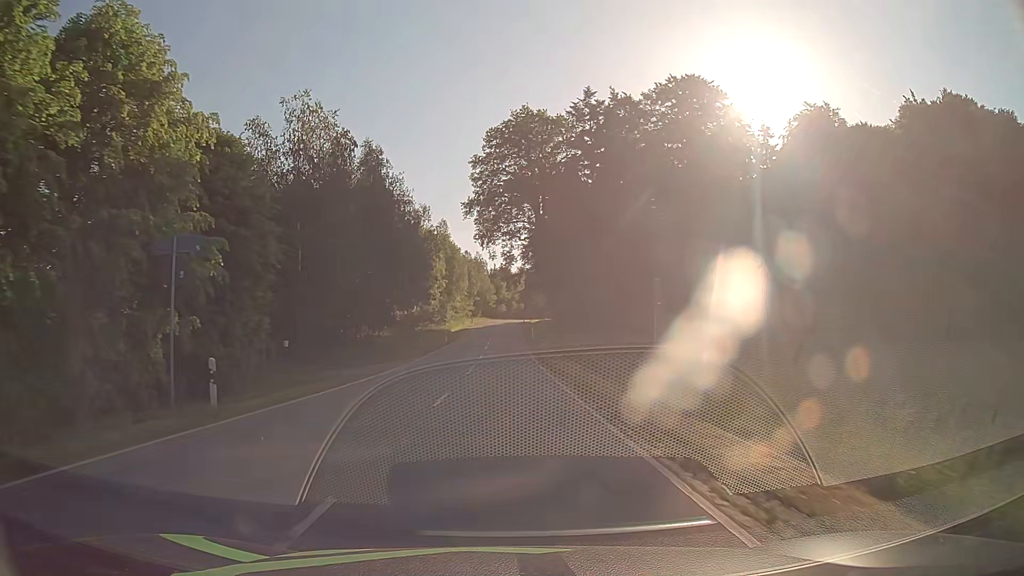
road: tertiary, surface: asphalt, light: Day
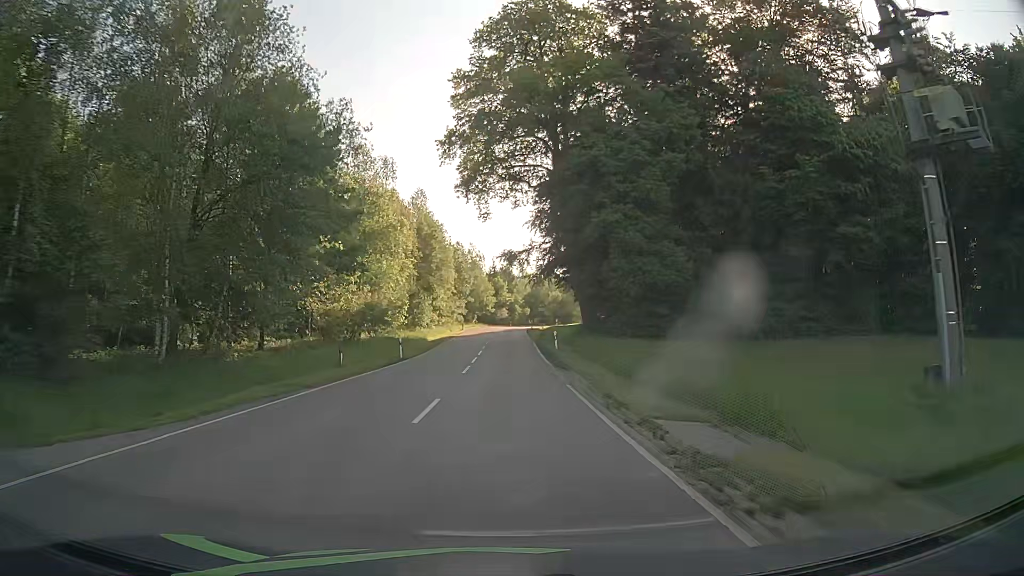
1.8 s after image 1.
(-0.1, +27.3) m; 0°
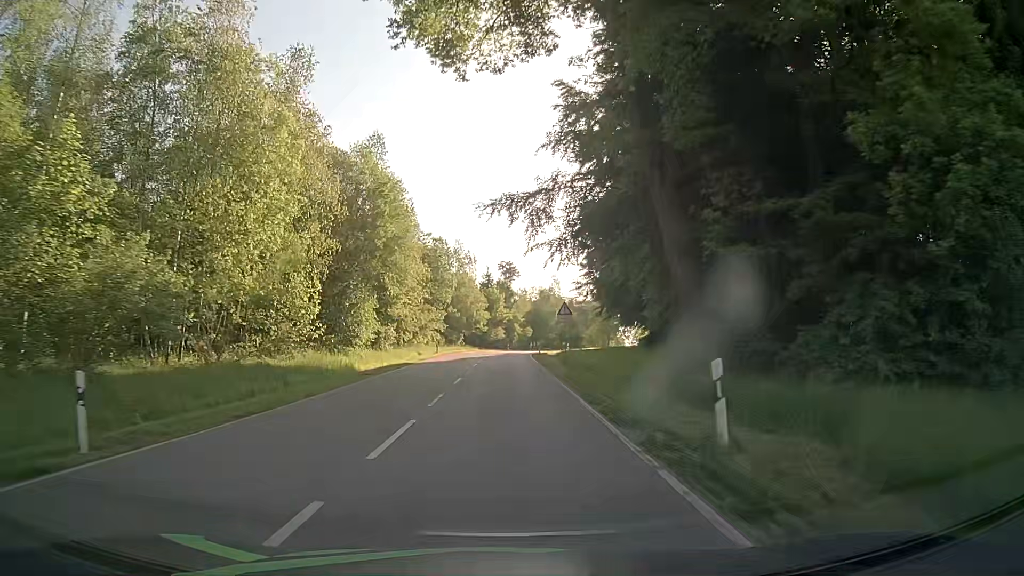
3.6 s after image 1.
(-0.1, +27.0) m; 0°
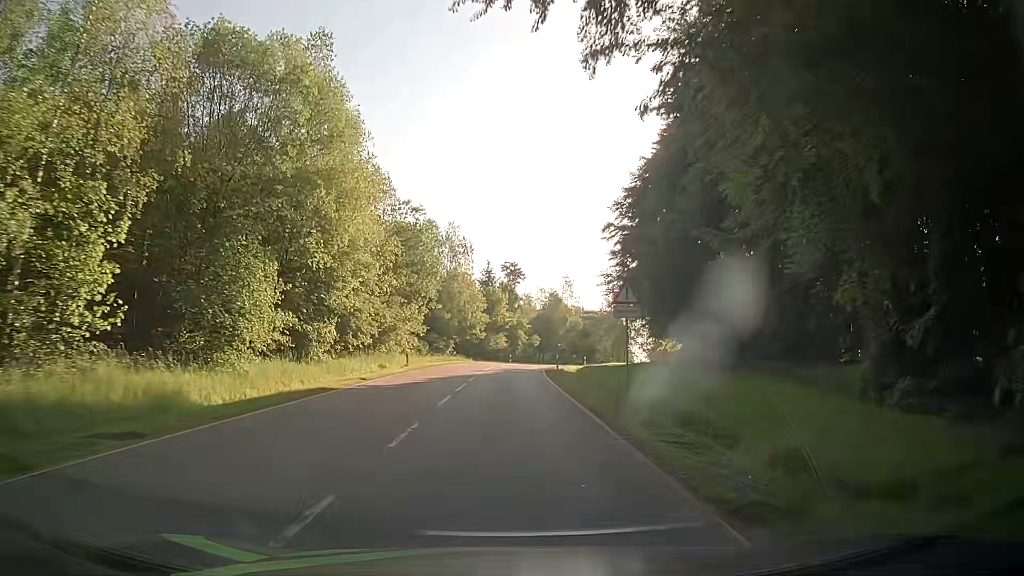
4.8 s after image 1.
(-0.1, +17.8) m; 0°
(0, +10) (0, +20) (0, +30) (+1, +40) (+1, +50) (+3, +60) (+5, +70) (+8, +79) (+11, +89) (+16, +97) m
